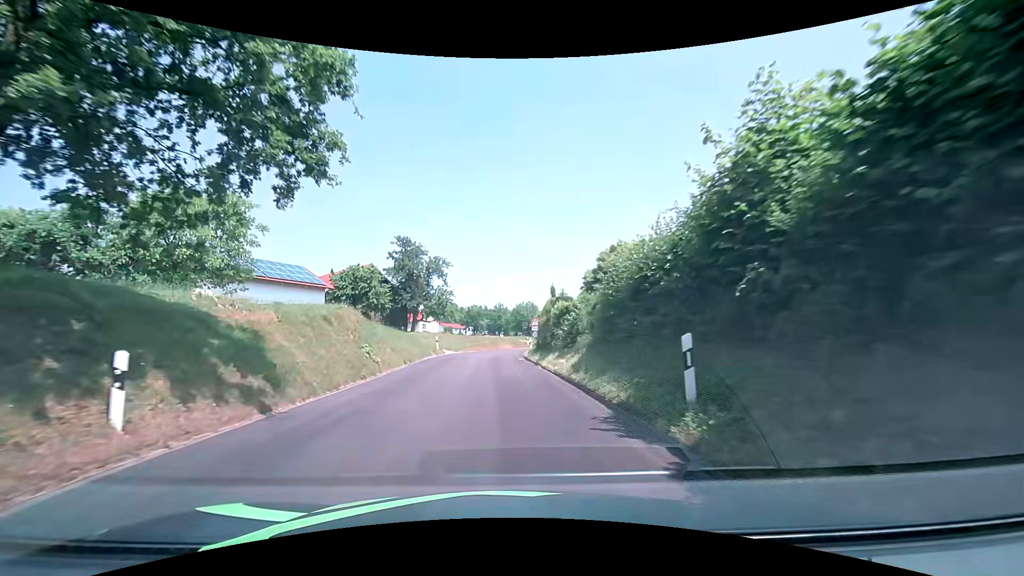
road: tertiary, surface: asphalt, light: Day
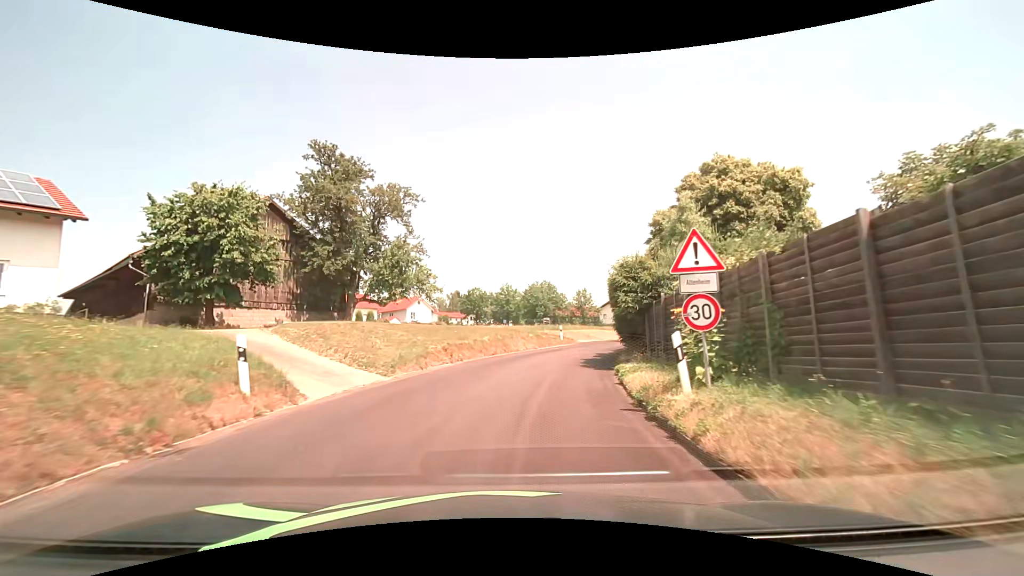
(-0.8, +30.7) m; 0°
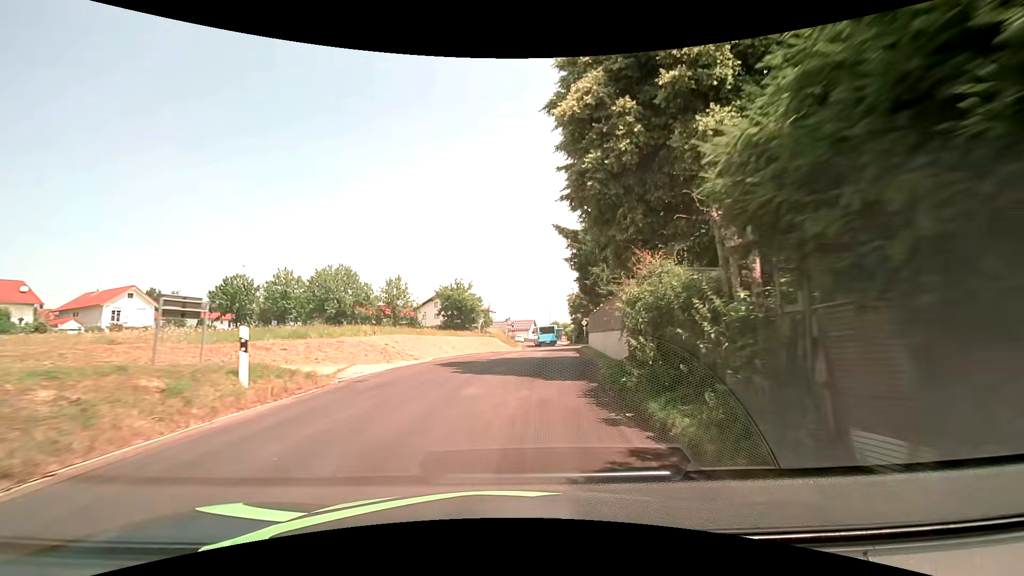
(+4.4, +29.2) m; +19°
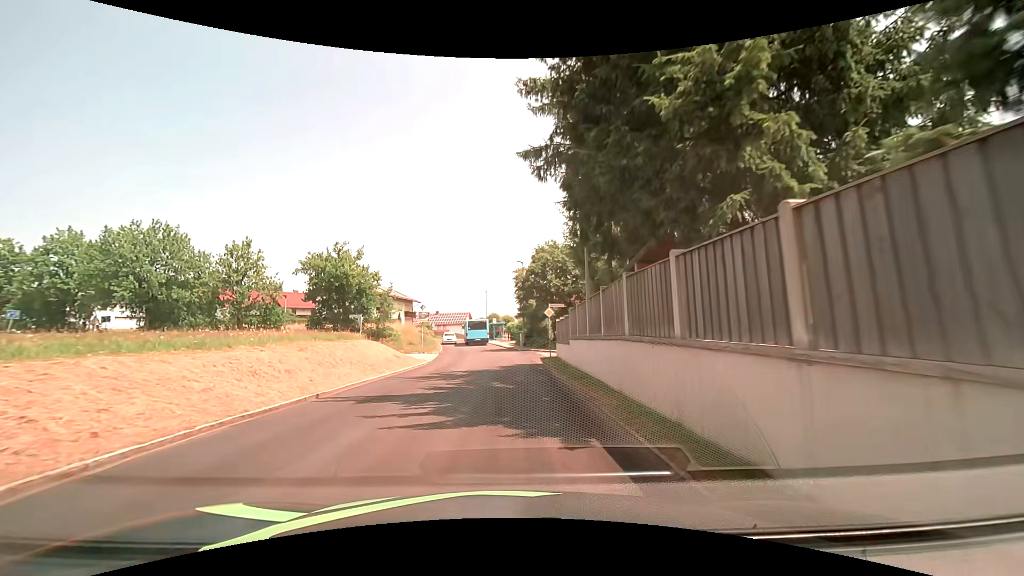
(+2.3, +25.1) m; +8°
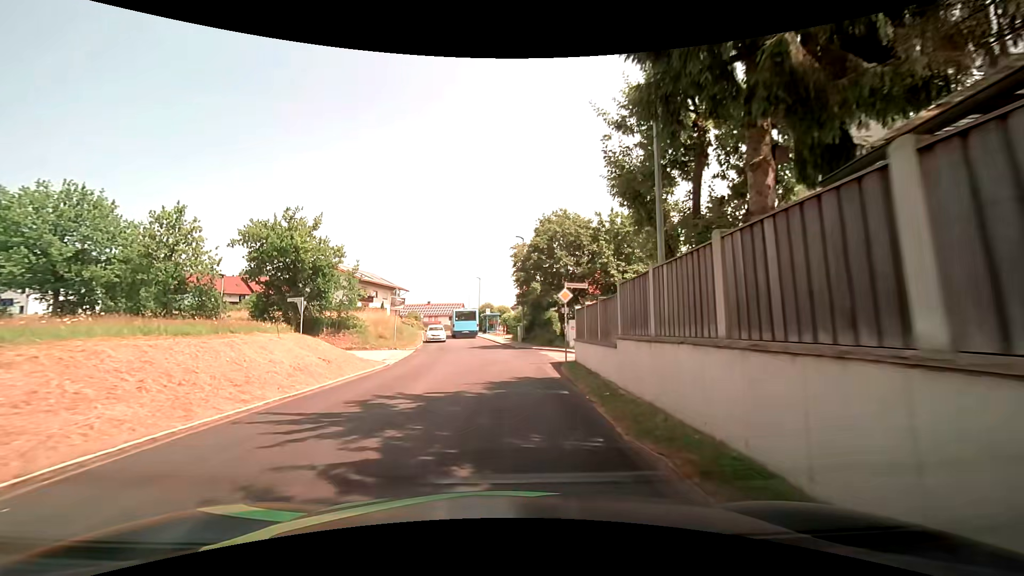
(0.0, +9.2) m; 0°
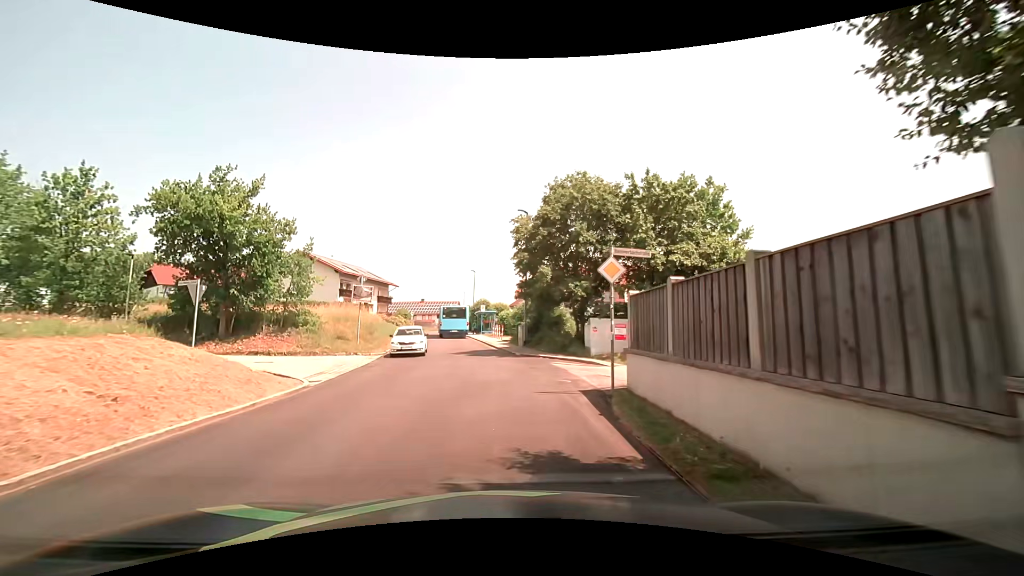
(+0.1, +8.3) m; +1°
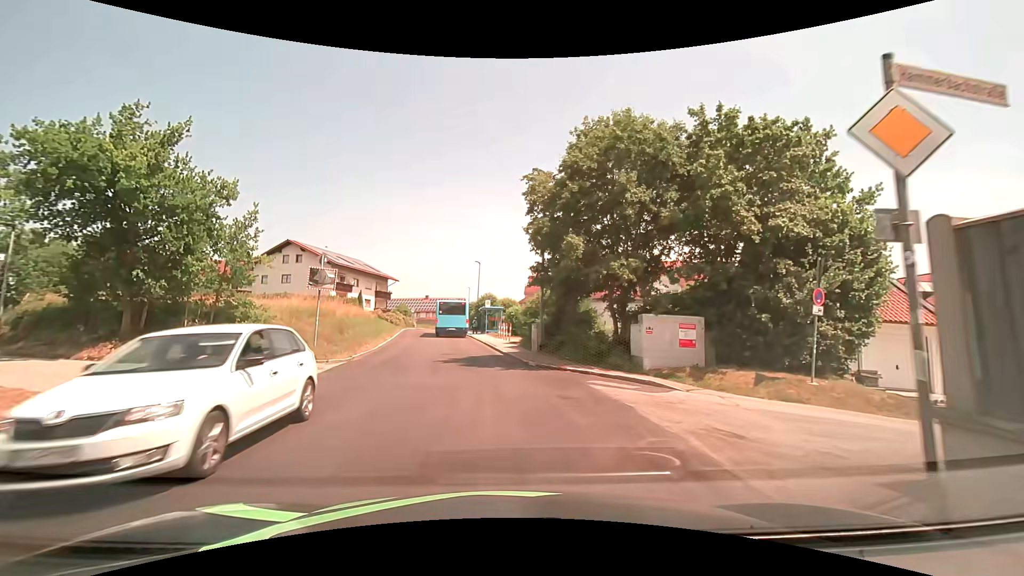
(-0.1, +7.2) m; -2°
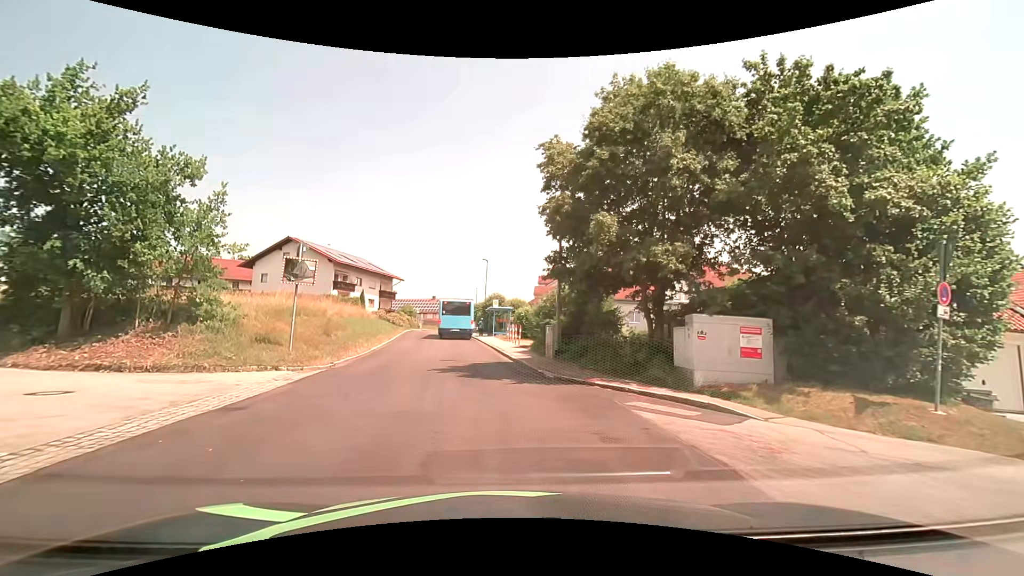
(0.0, +3.2) m; 0°
